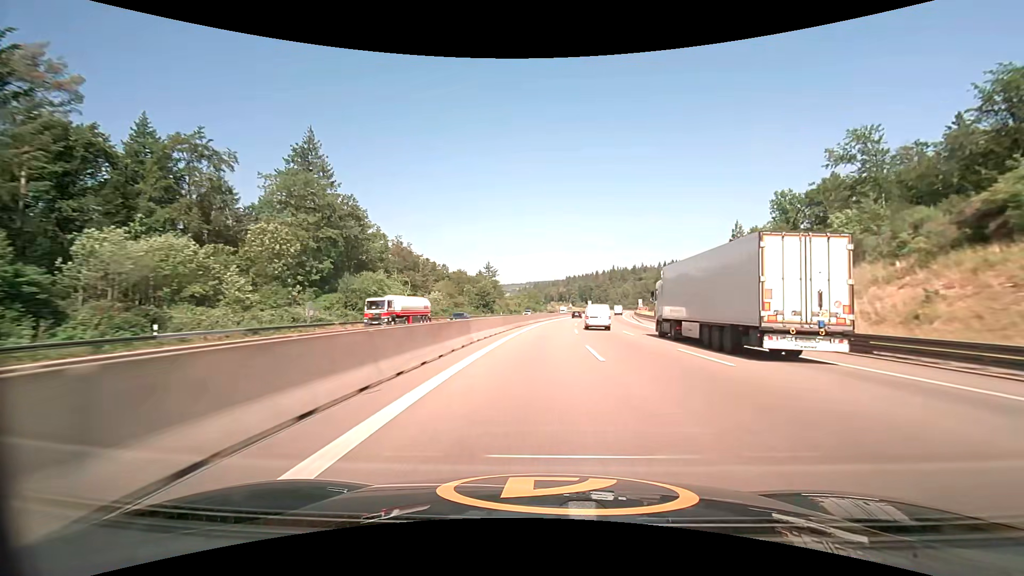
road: motorway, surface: asphalt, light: Day
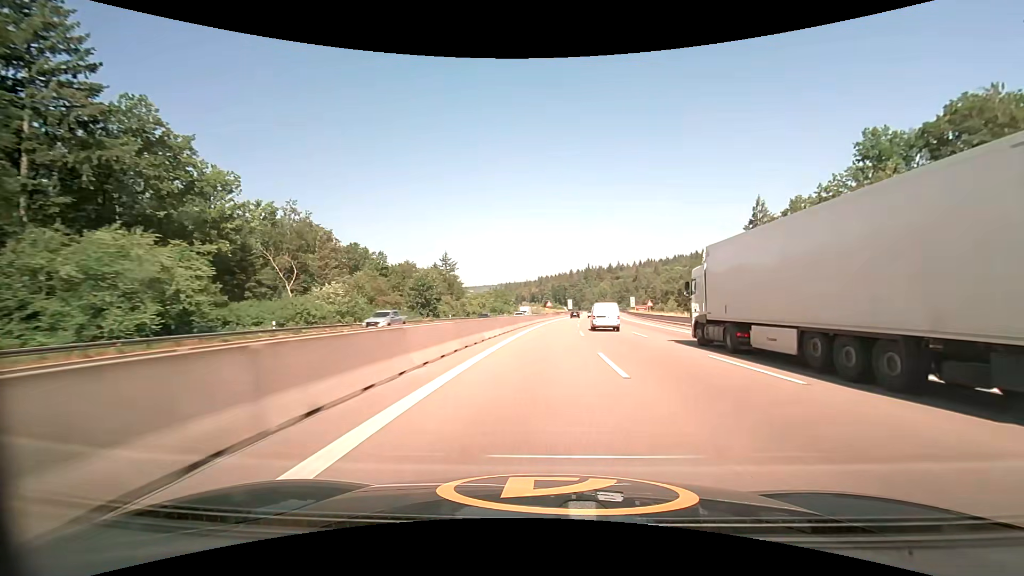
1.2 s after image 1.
(+1.1, +39.5) m; +3°
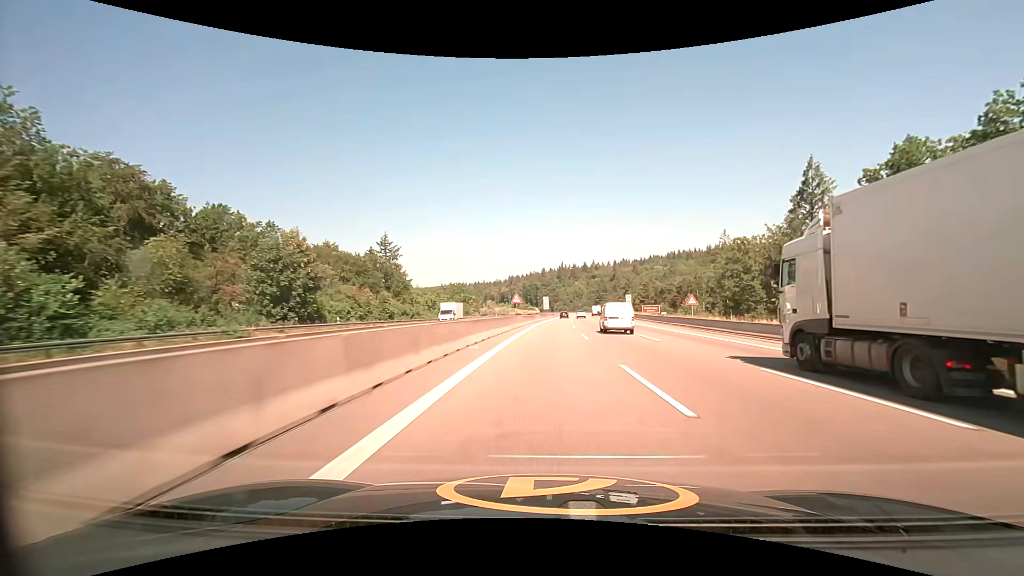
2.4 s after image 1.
(+1.0, +39.5) m; +3°
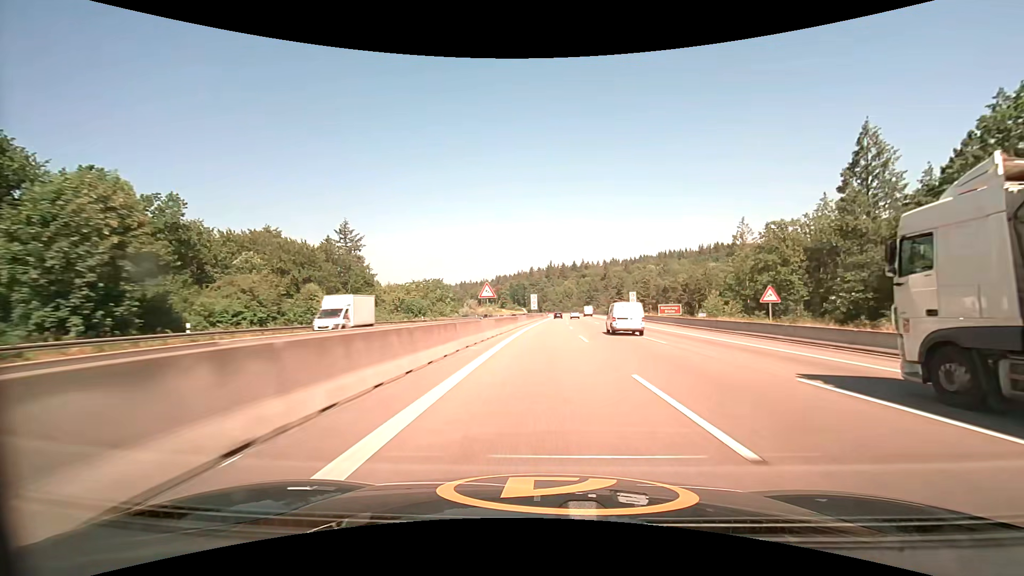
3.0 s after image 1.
(+0.3, +19.8) m; +2°
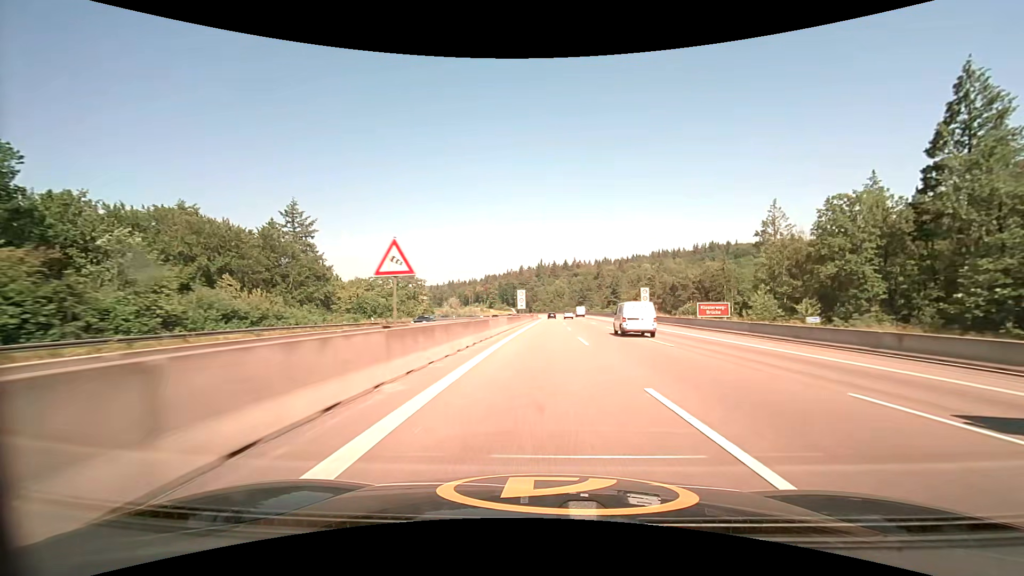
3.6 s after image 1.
(+0.2, +19.9) m; +1°
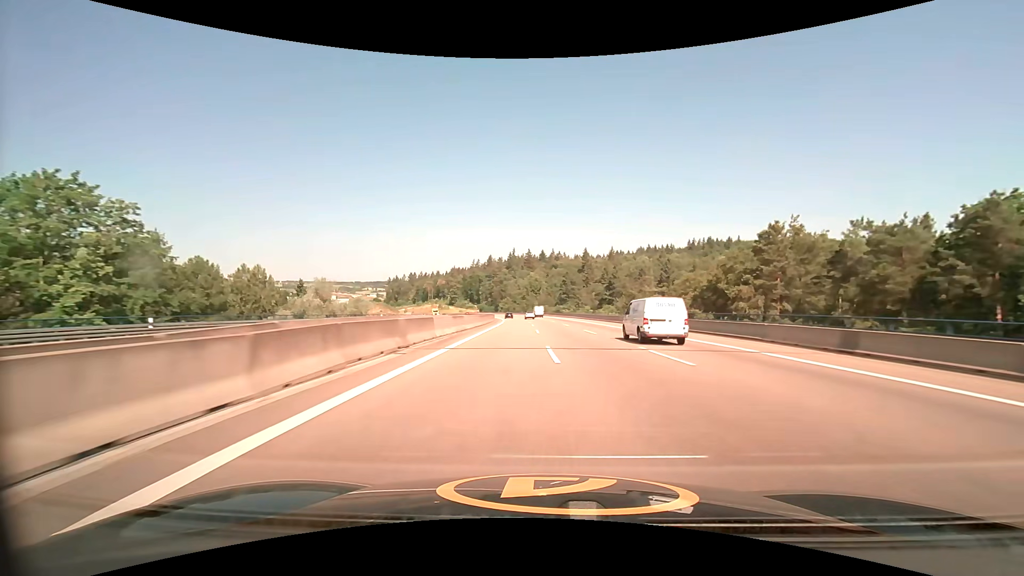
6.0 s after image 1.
(+2.7, +79.6) m; +3°
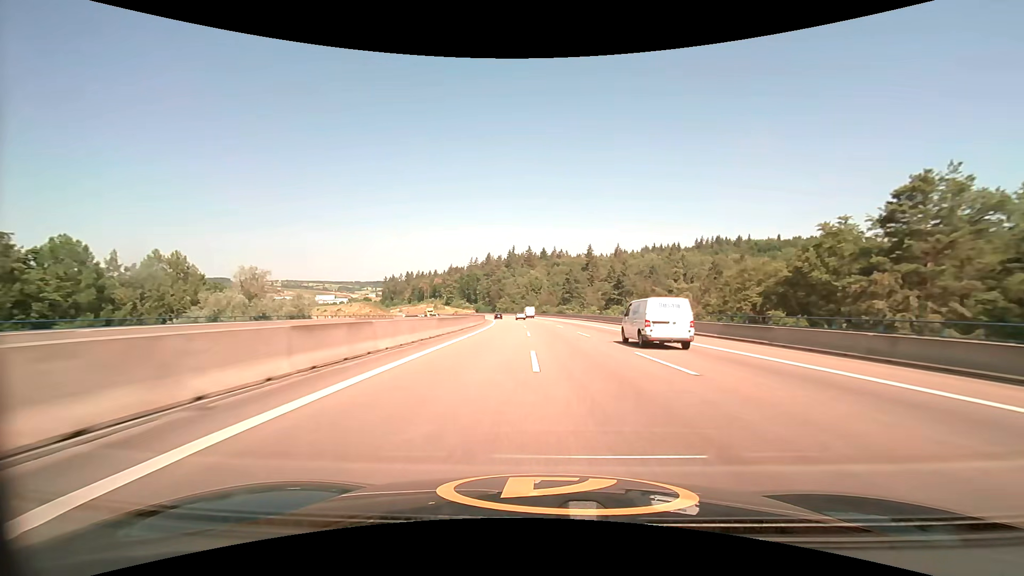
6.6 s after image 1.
(0.0, +19.9) m; 0°
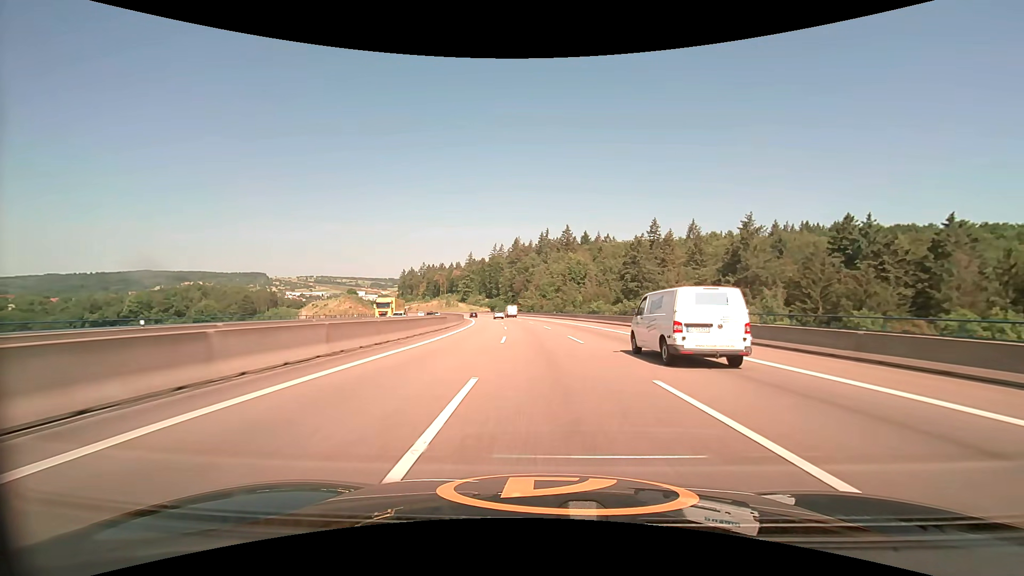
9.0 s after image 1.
(-2.3, +78.7) m; -4°
(0, +10) (0, +20) (-1, +30) (-1, +40) (-2, +50) (-3, +60) (-4, +70) (-6, +80) (-7, +90) (-9, +99) m
